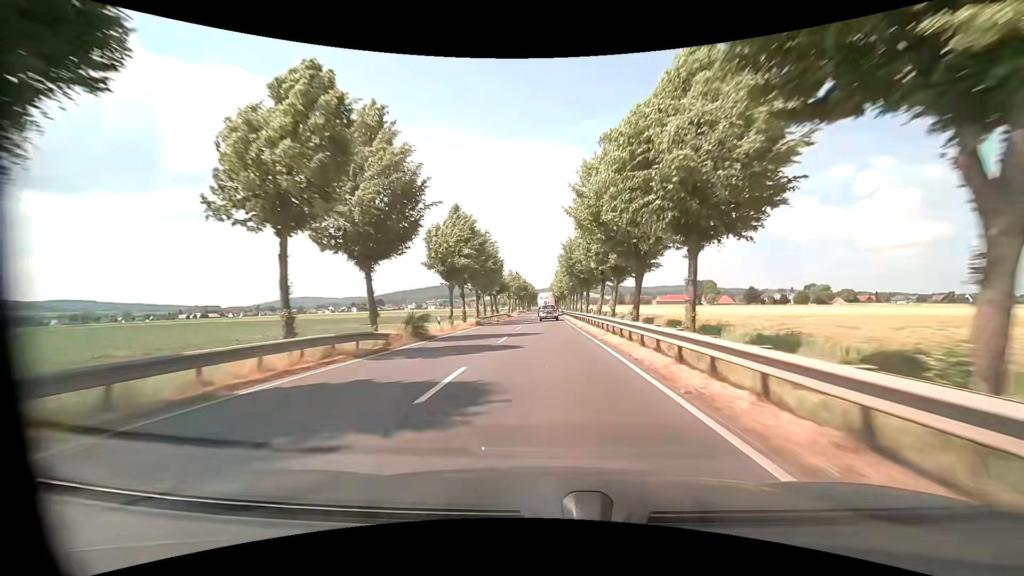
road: primary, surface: asphalt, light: Day
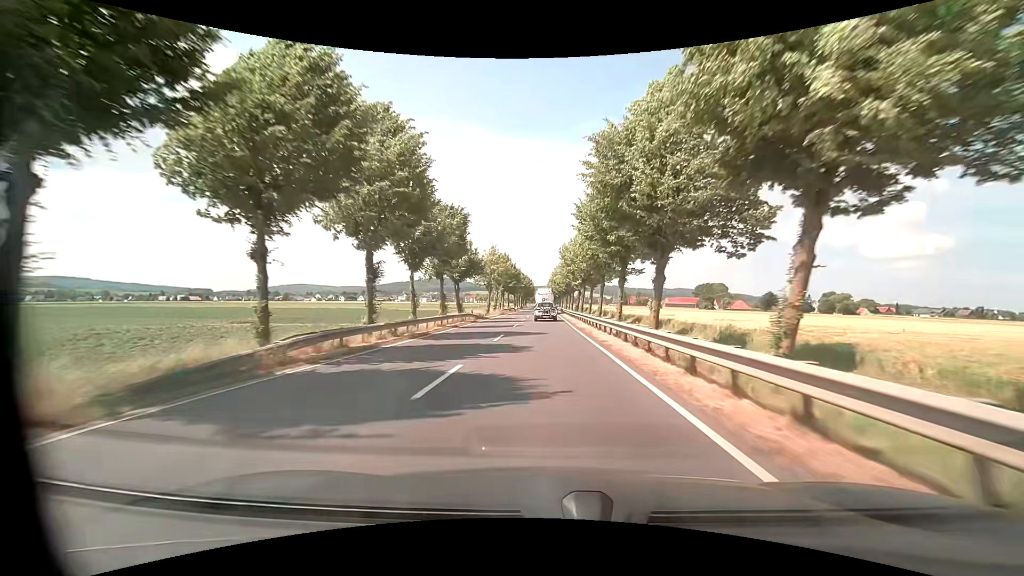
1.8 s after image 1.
(+0.4, +35.1) m; 0°
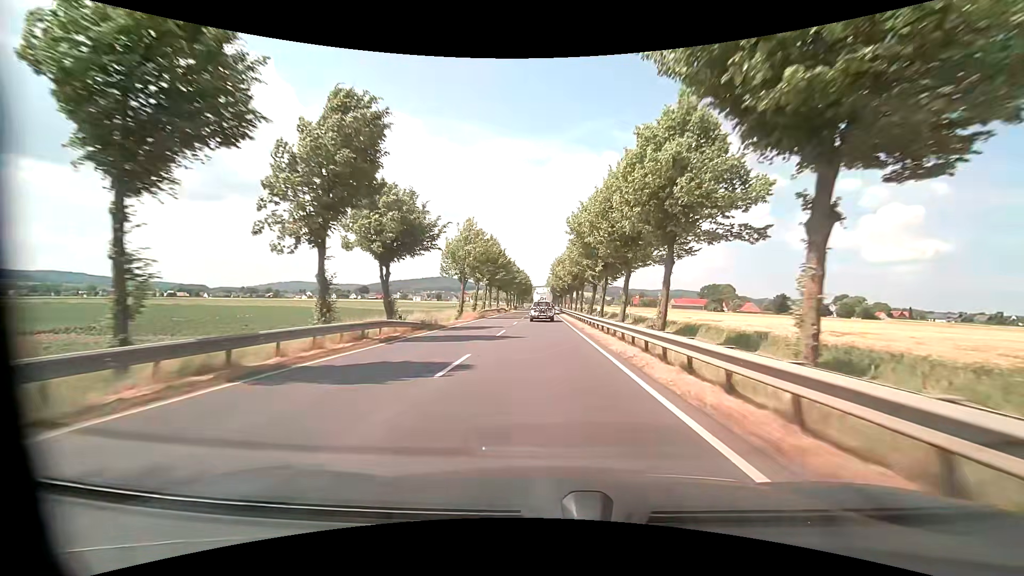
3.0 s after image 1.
(+0.1, +21.7) m; +1°
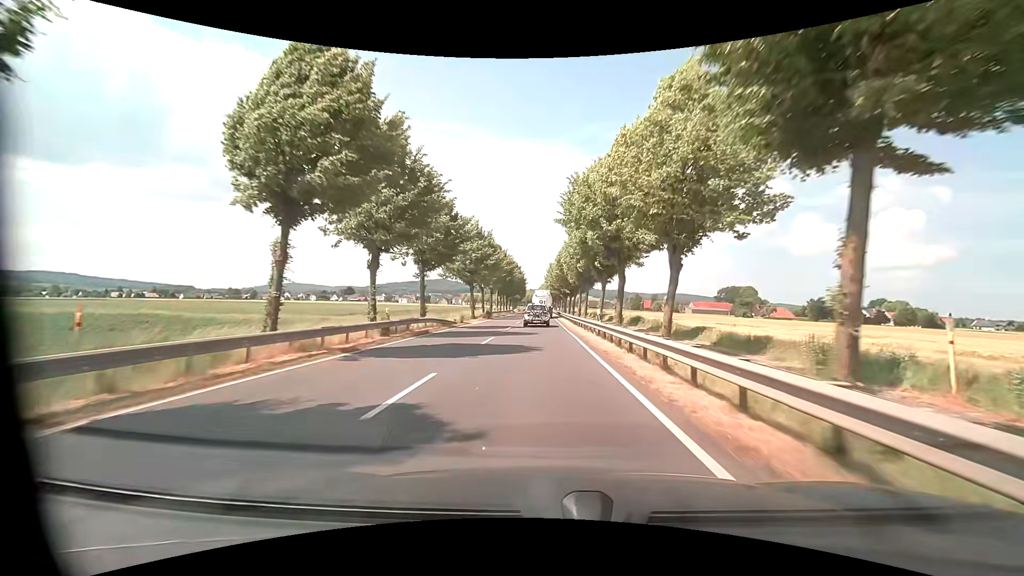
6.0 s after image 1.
(-0.4, +51.3) m; 0°
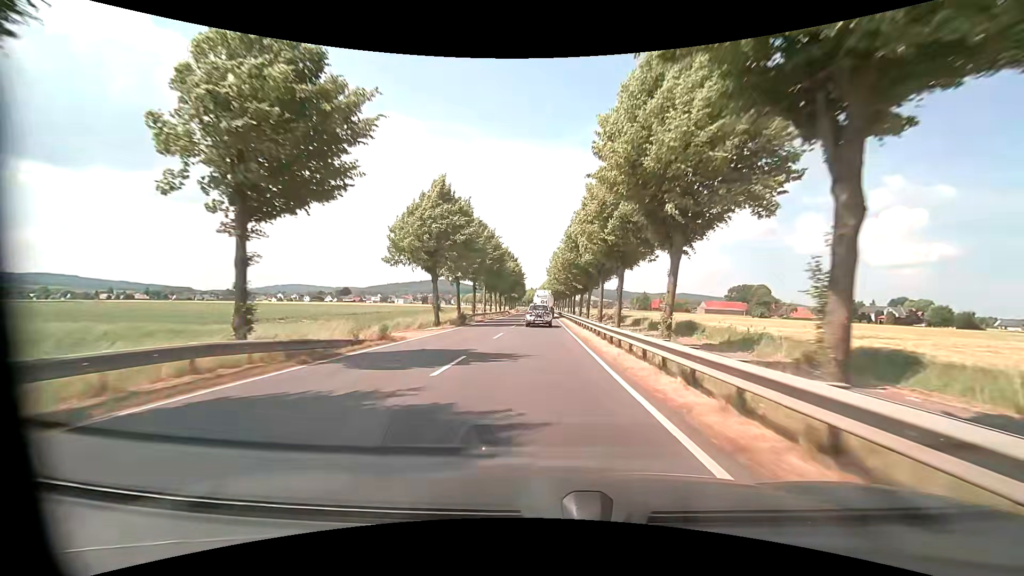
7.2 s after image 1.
(0.0, +20.0) m; 0°
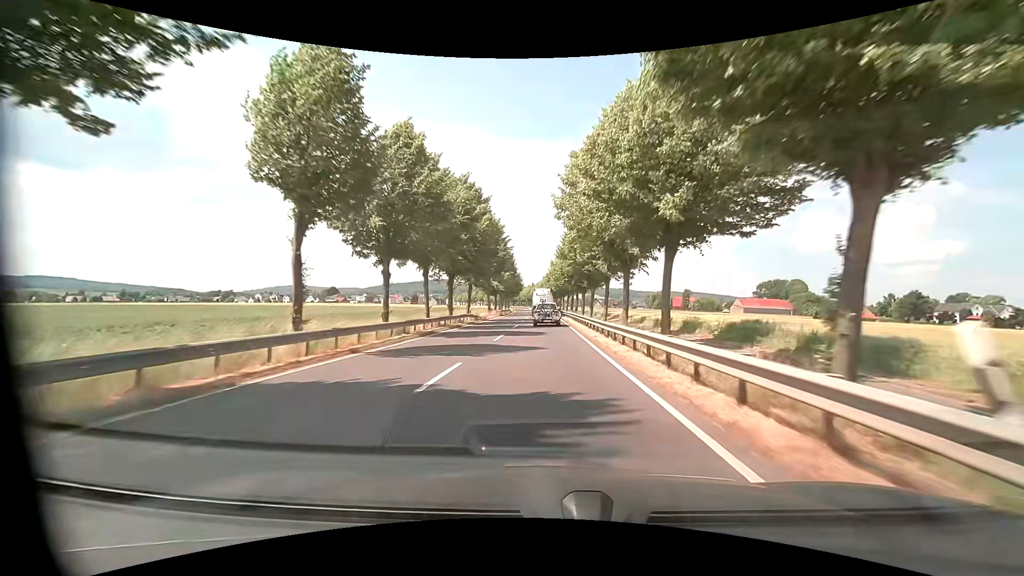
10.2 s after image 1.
(-0.6, +49.8) m; -1°
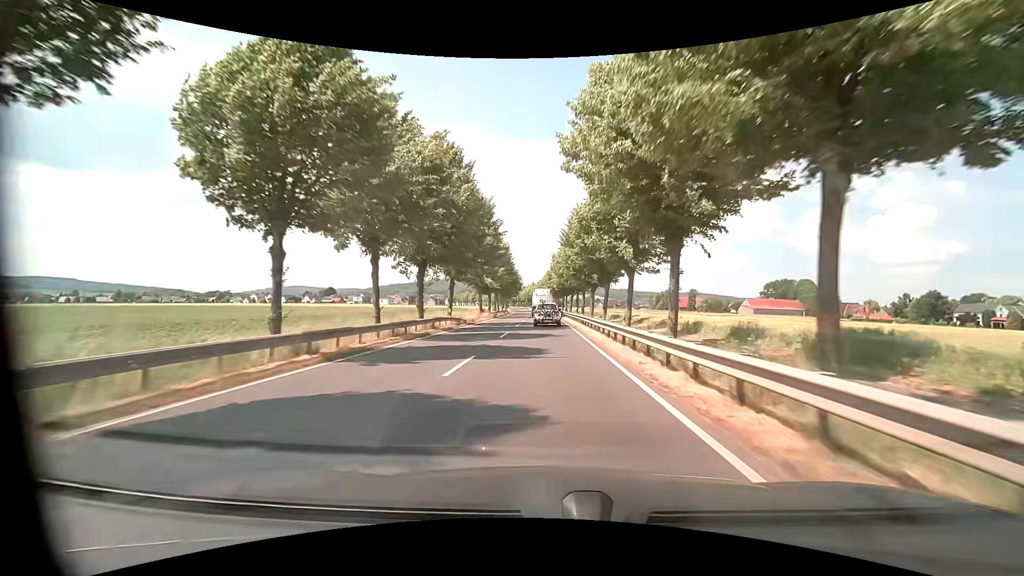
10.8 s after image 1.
(0.0, +10.0) m; 0°
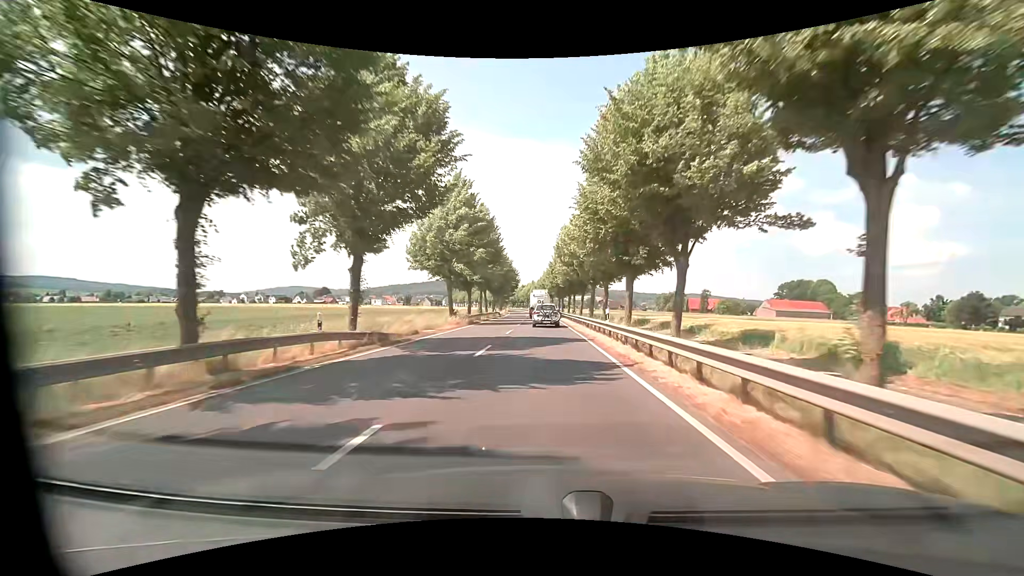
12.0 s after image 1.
(+0.1, +20.1) m; +1°
(0, +10) (0, +20) (0, +30) (-1, +40) (-1, +50) (-1, +60) (-1, +70) (-2, +80) (-2, +90) (-3, +100) m
